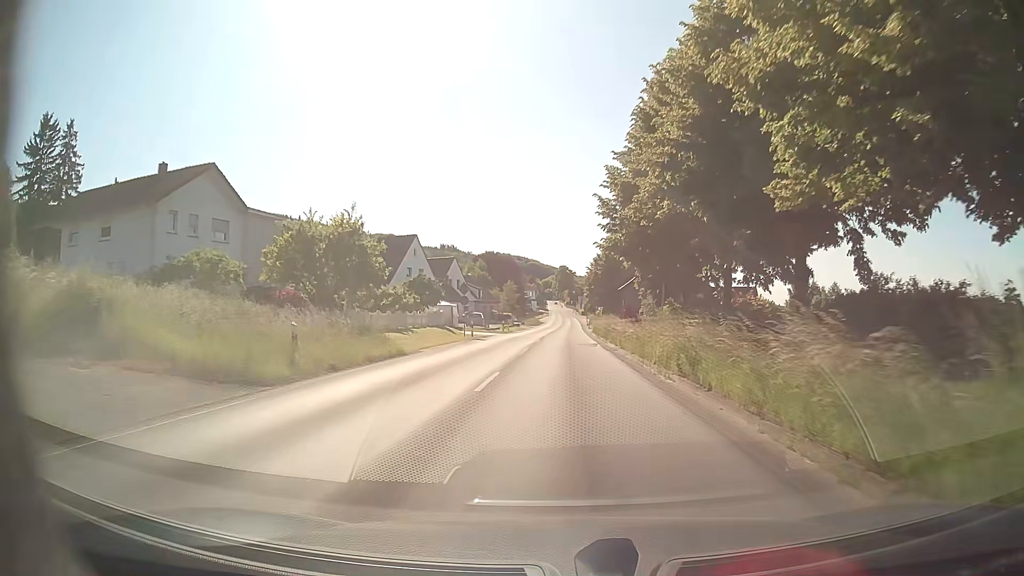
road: secondary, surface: asphalt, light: Day
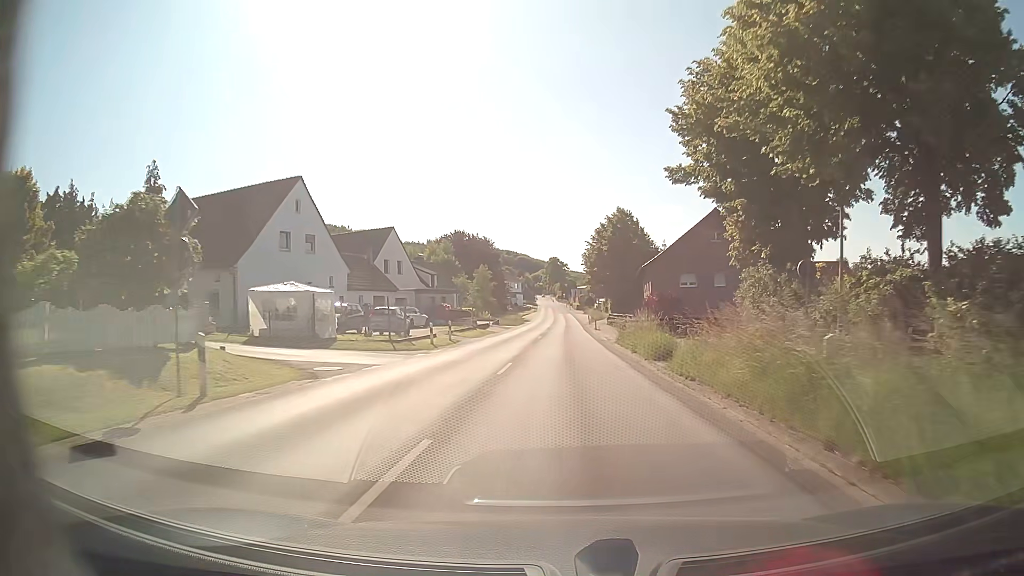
(+0.8, +32.5) m; +1°
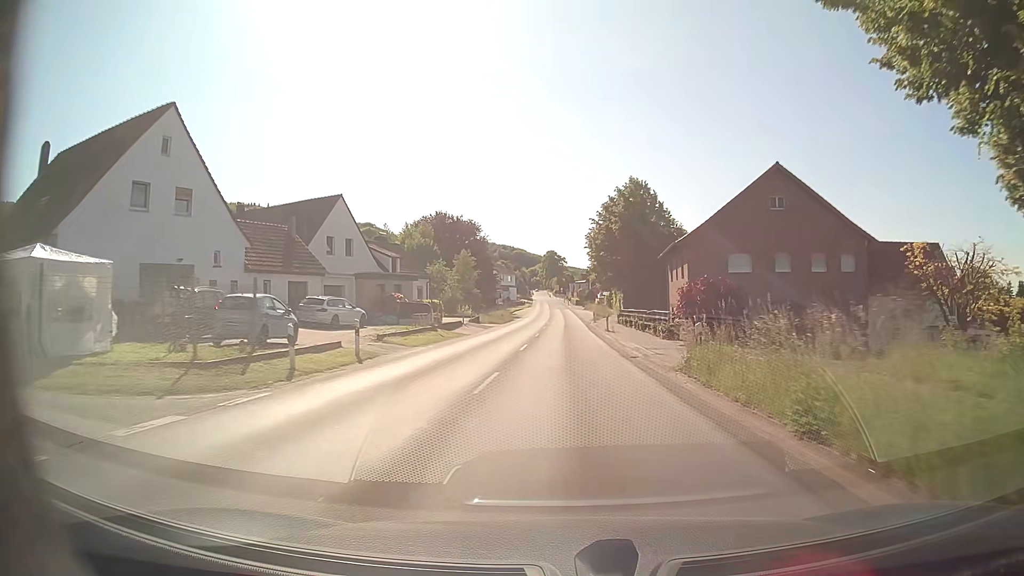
(+0.1, +16.3) m; 0°
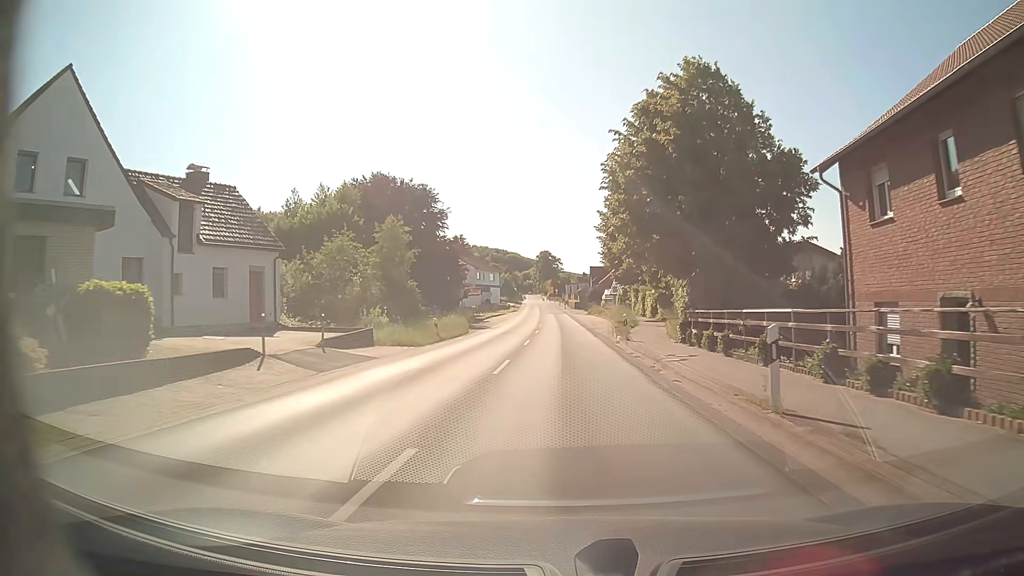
(+0.4, +32.5) m; +1°
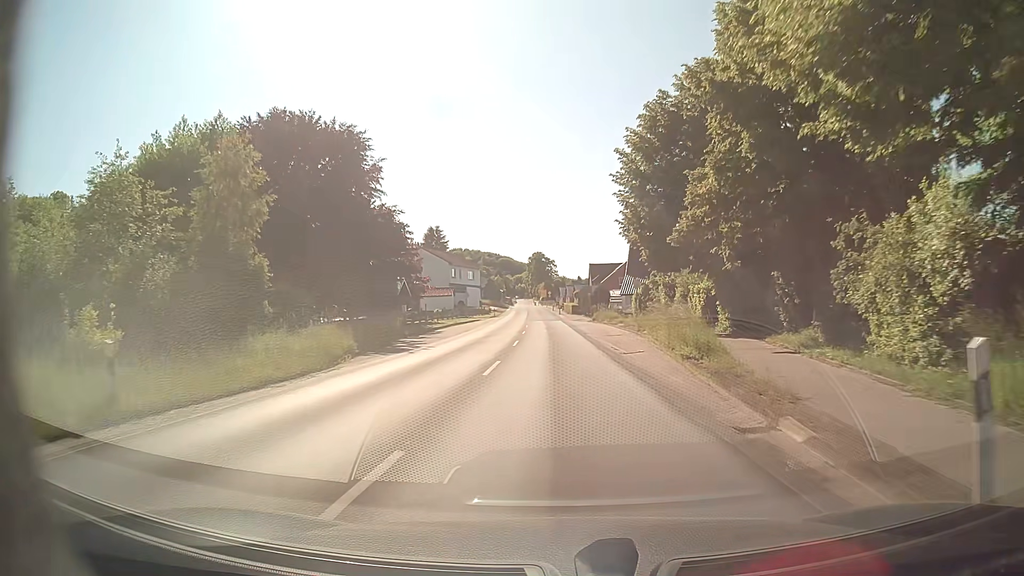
(+0.1, +24.2) m; +1°
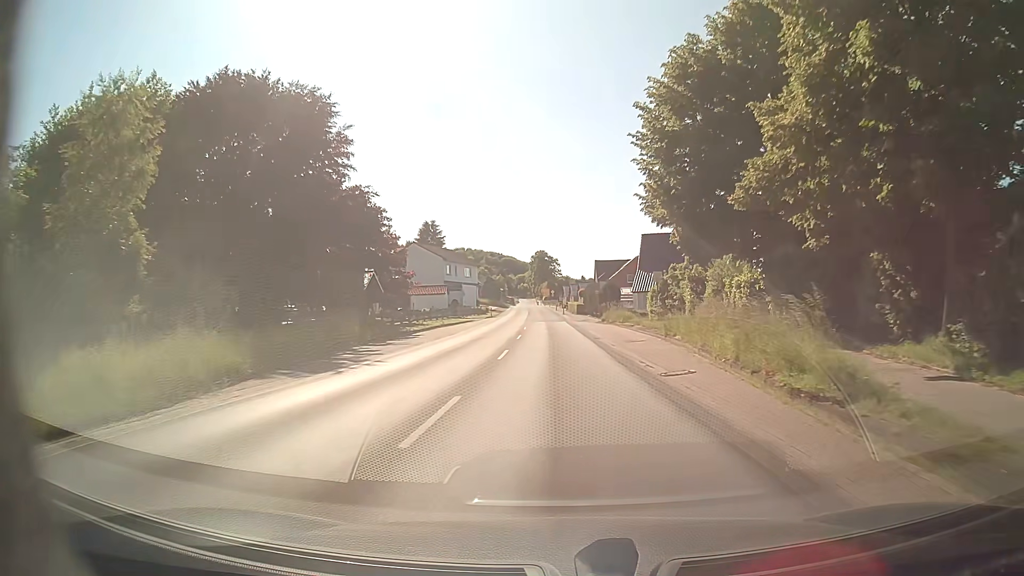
(0.0, +8.0) m; -1°
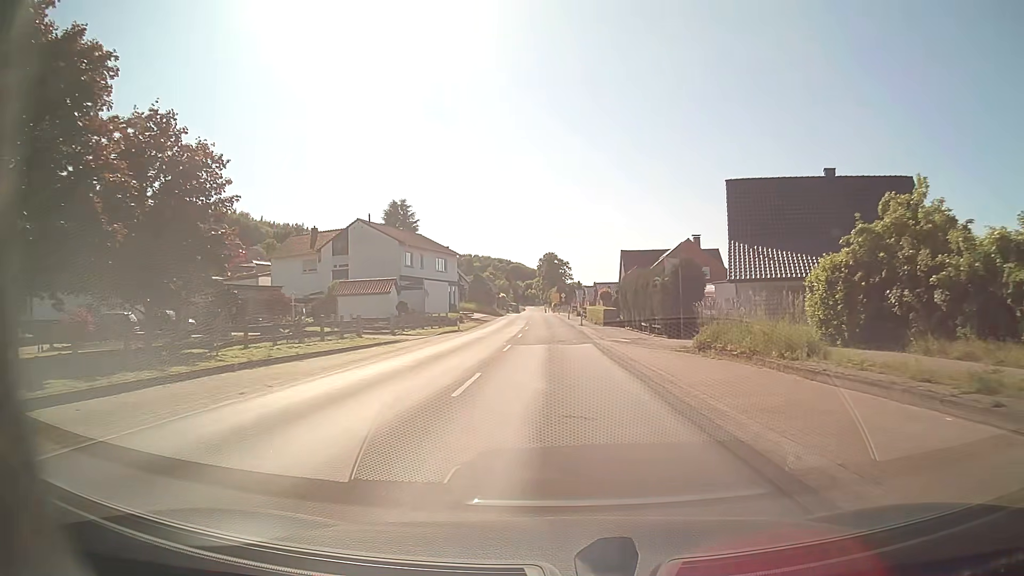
(0.0, +32.0) m; 0°
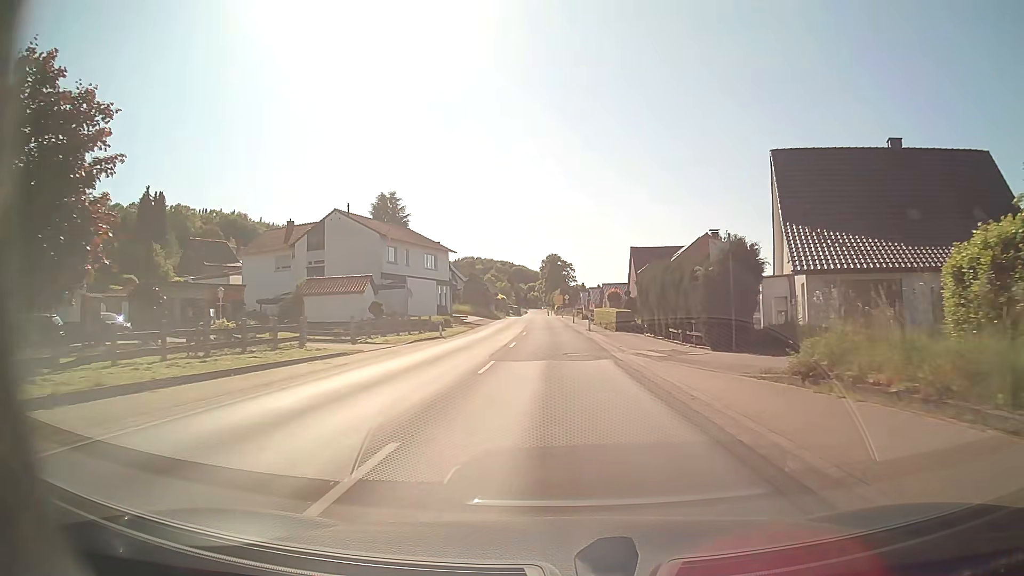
(0.0, +8.0) m; 0°
(0, +10) (0, +20) (0, +30) (-1, +40) (-1, +50) (-1, +60) (-1, +70) (-2, +80) (-2, +90) (-2, +100) m
